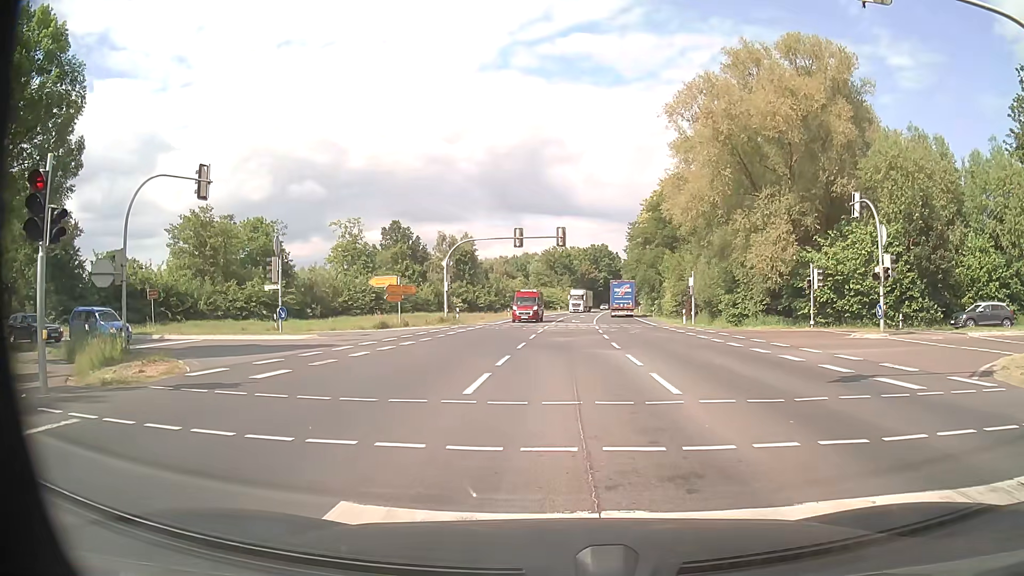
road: primary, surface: asphalt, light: Day
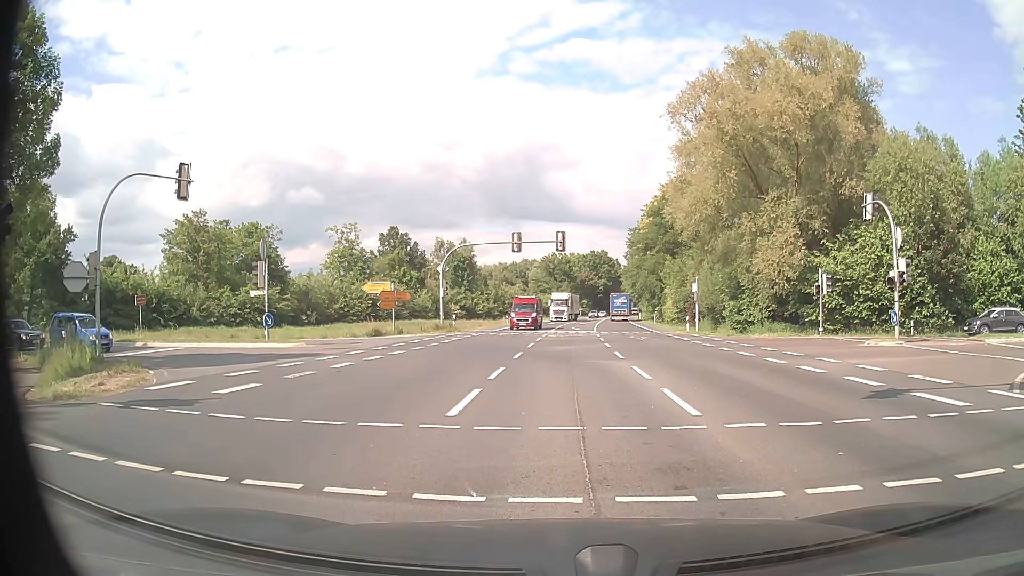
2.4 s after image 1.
(0.0, +1.3) m; -1°
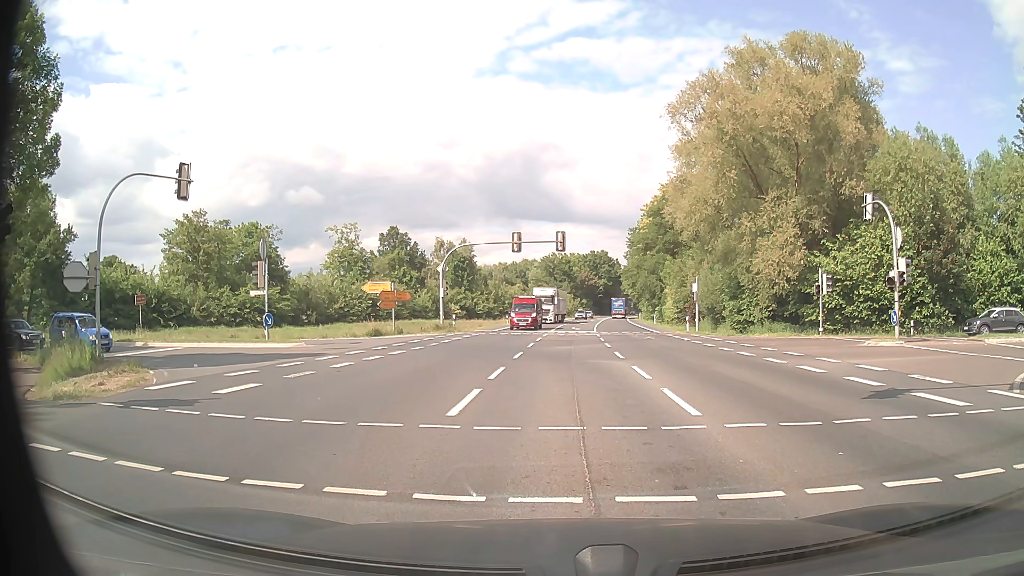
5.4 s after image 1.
(0.0, 0.0) m; 0°
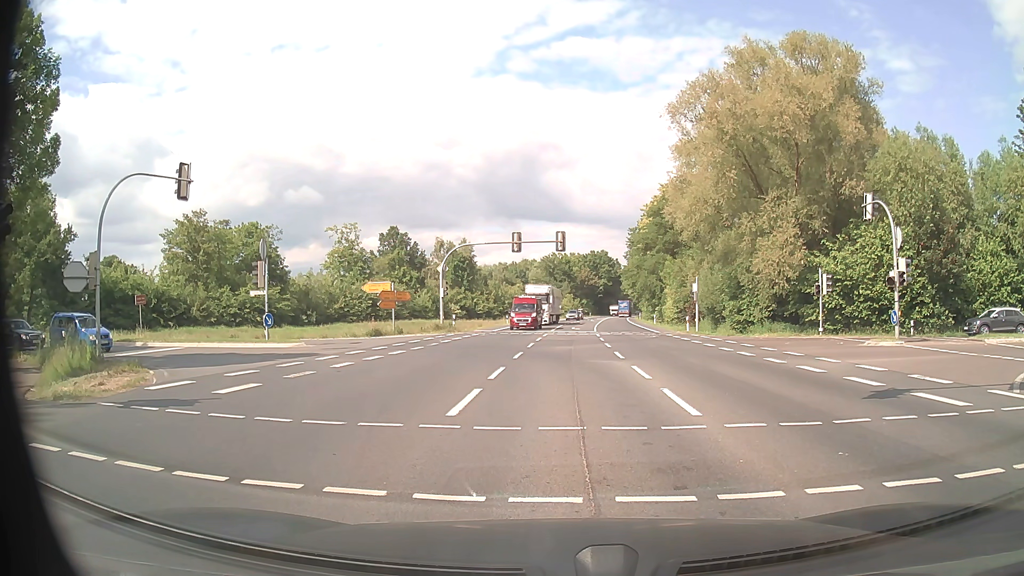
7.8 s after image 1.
(0.0, 0.0) m; 0°
